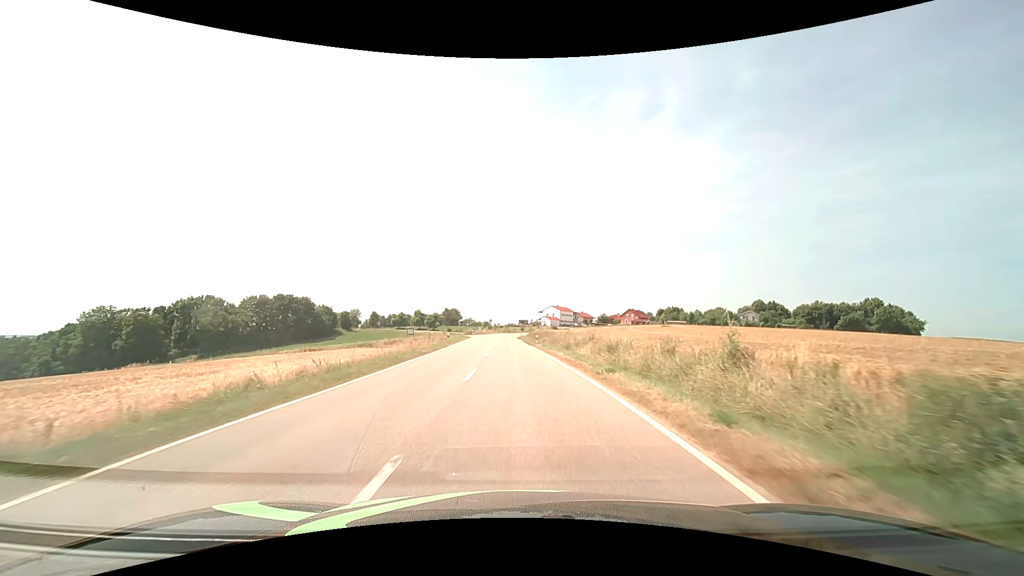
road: tertiary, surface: asphalt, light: Day
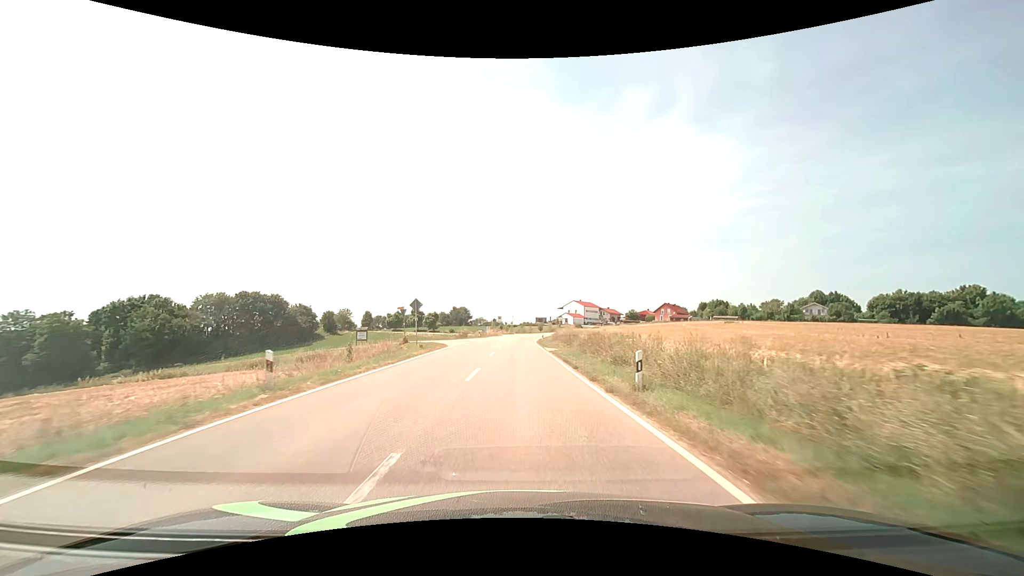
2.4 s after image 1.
(-0.4, +34.4) m; -2°
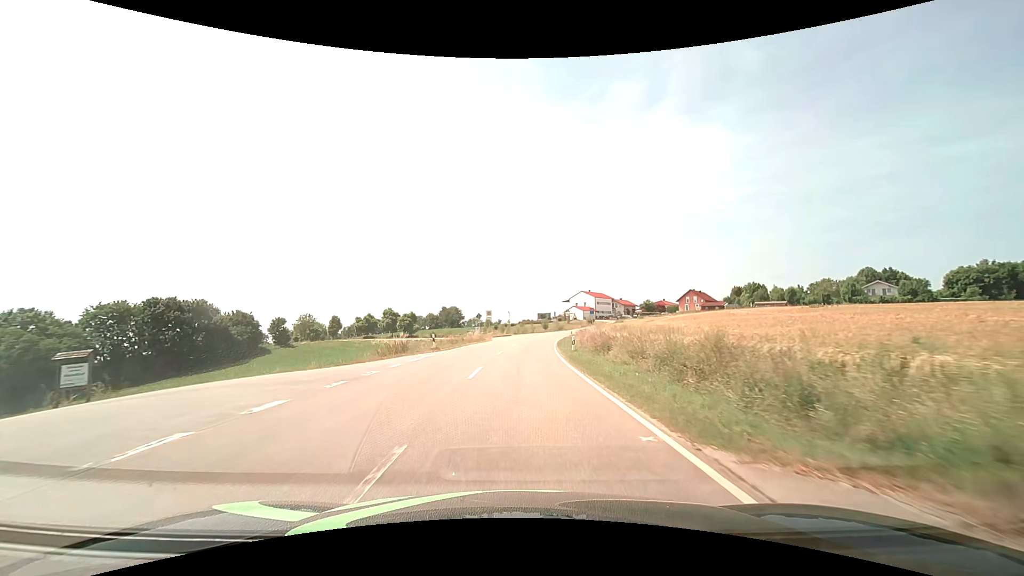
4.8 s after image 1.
(-0.1, +34.1) m; 0°
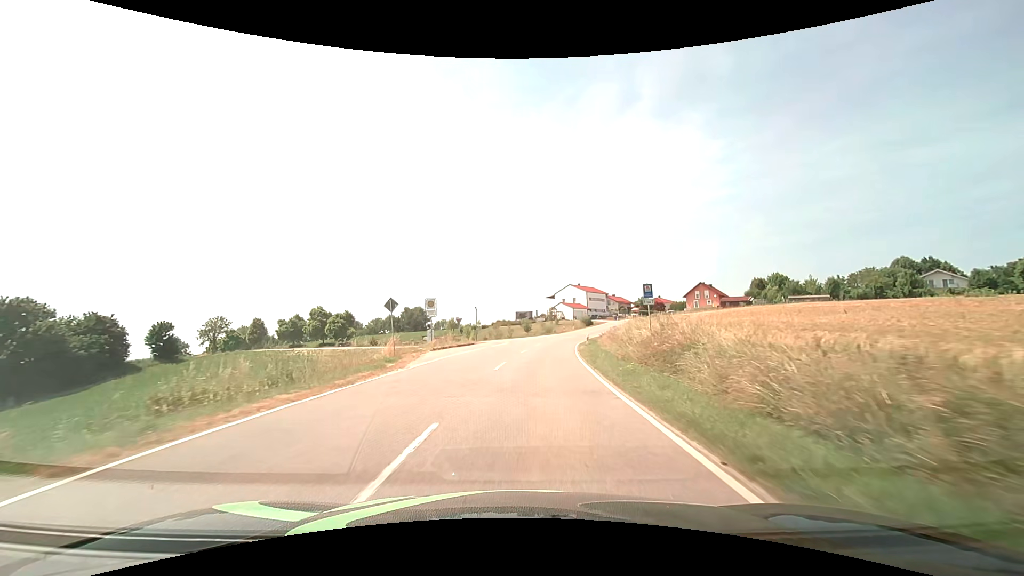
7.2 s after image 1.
(+0.5, +33.8) m; +3°
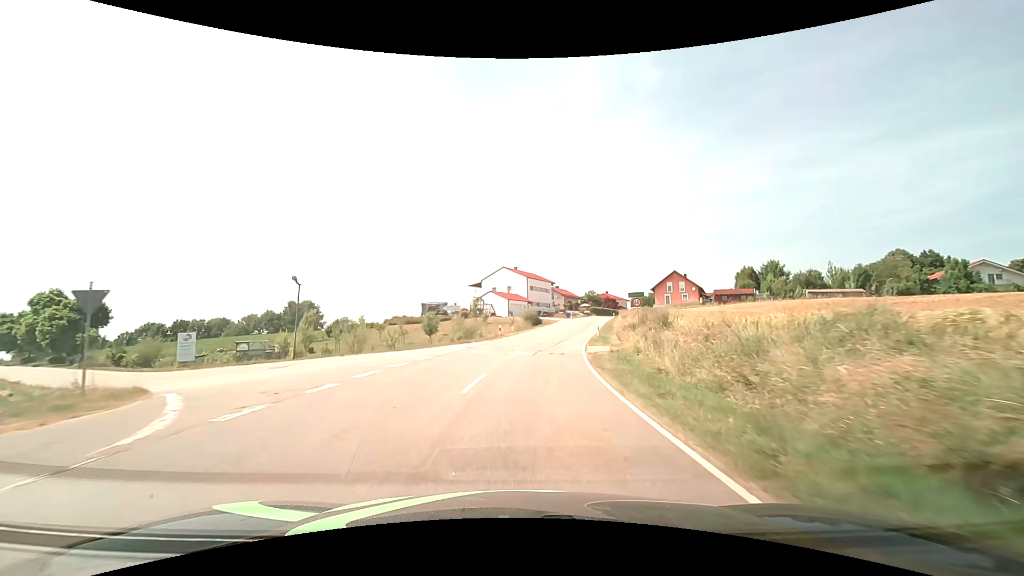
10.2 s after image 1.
(+2.6, +41.5) m; +8°
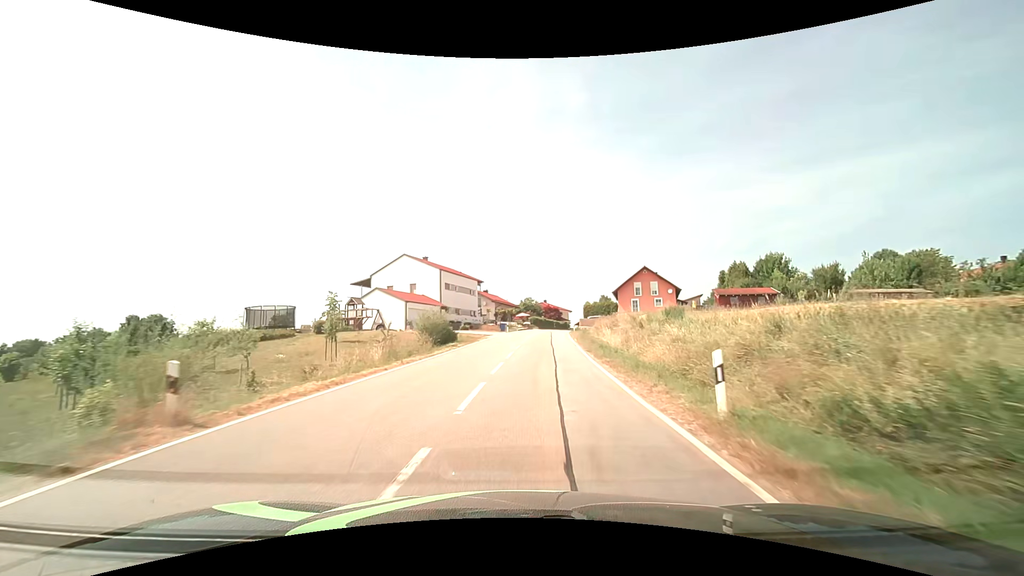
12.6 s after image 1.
(+2.2, +32.6) m; +8°
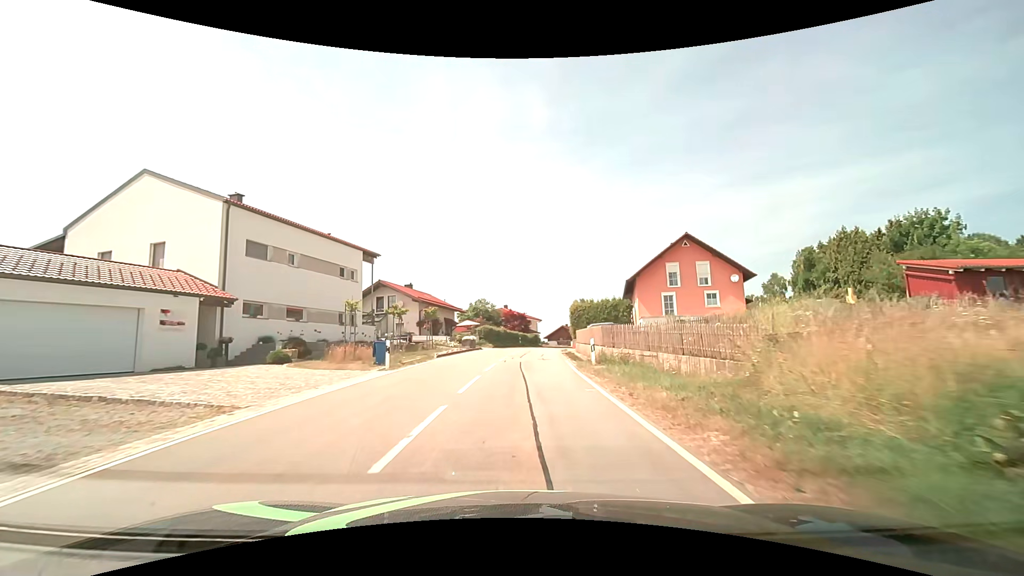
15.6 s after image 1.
(+2.3, +37.8) m; +5°
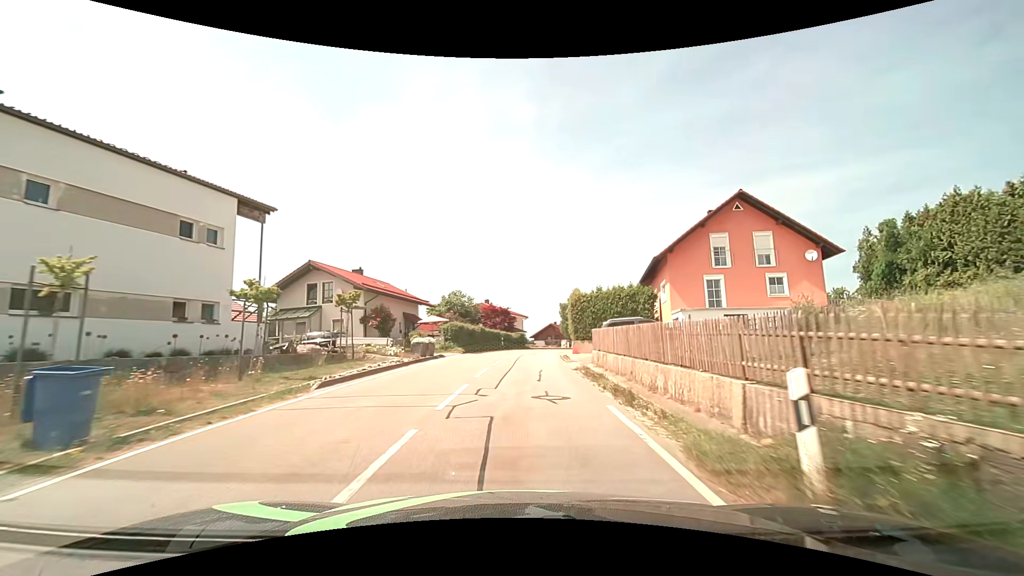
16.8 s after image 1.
(+0.2, +13.7) m; +2°
(0, +10) (0, +20) (+1, +30) (+2, +40) (+3, +50) (+4, +60) (+7, +69) (+10, +79) (+15, +88) (+20, +96) m
